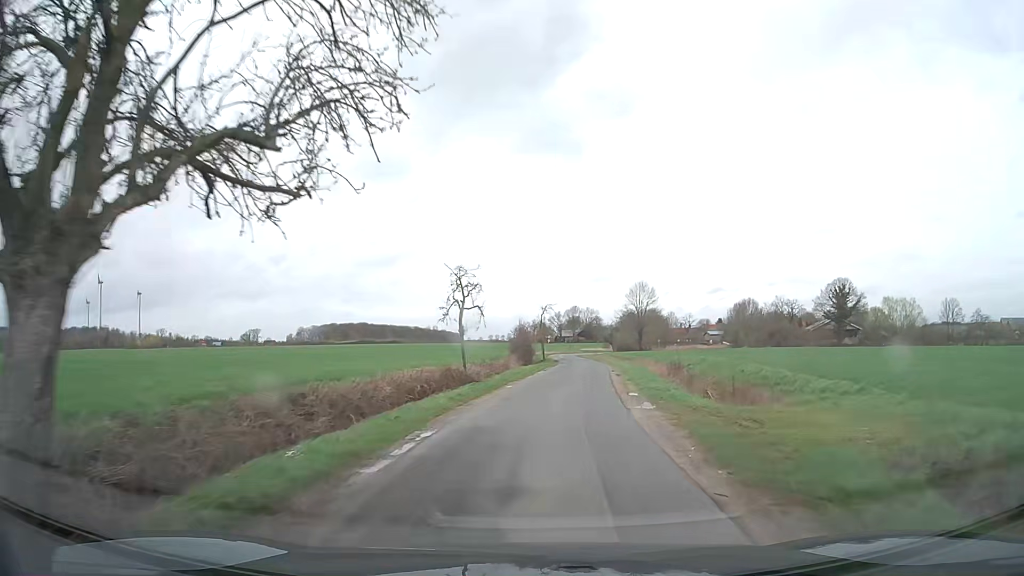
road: unclassified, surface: asphalt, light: Day
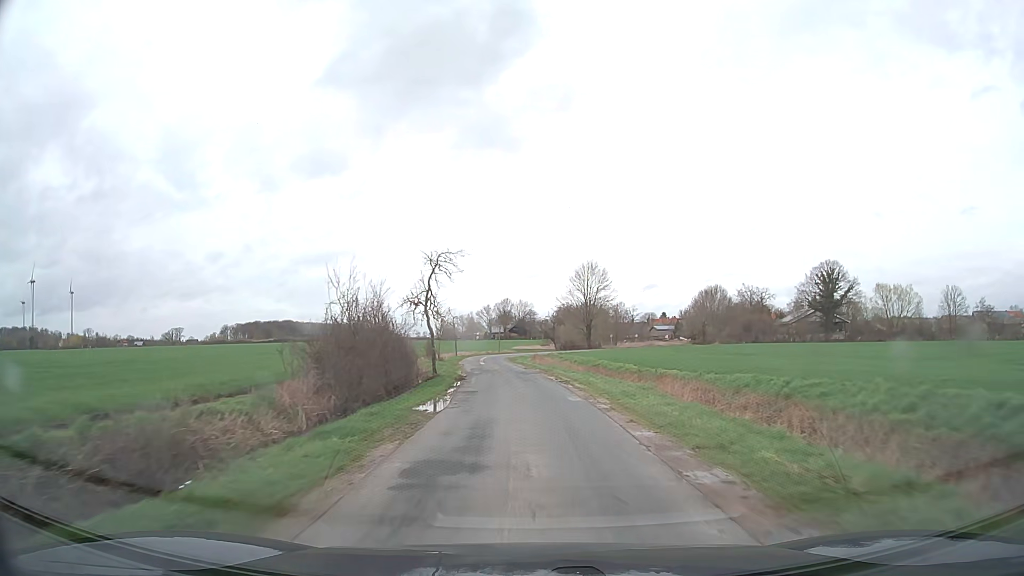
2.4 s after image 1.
(+2.6, +35.6) m; +6°
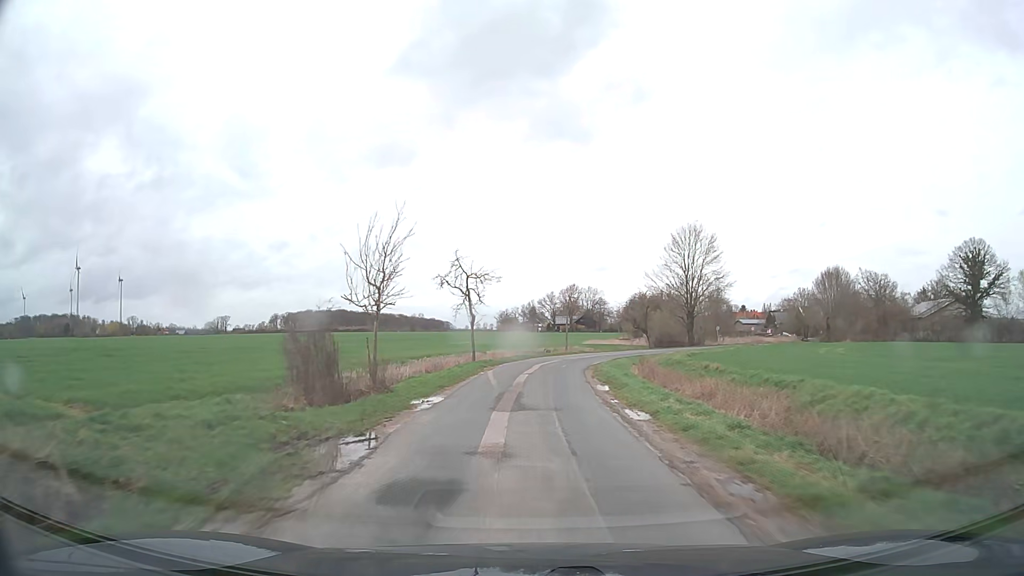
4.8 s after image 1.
(-1.8, +38.2) m; -5°
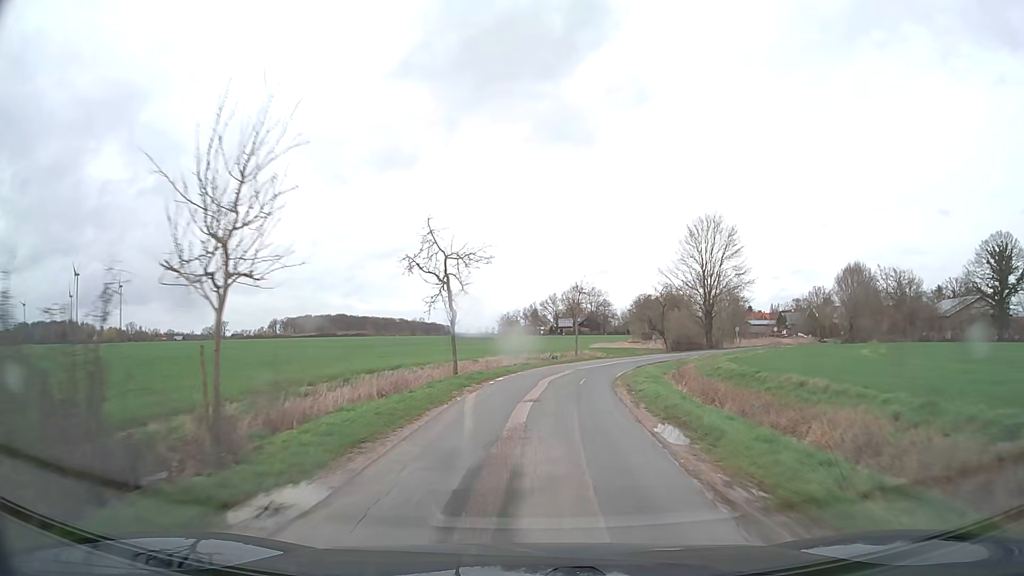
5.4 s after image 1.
(0.0, +8.9) m; -1°
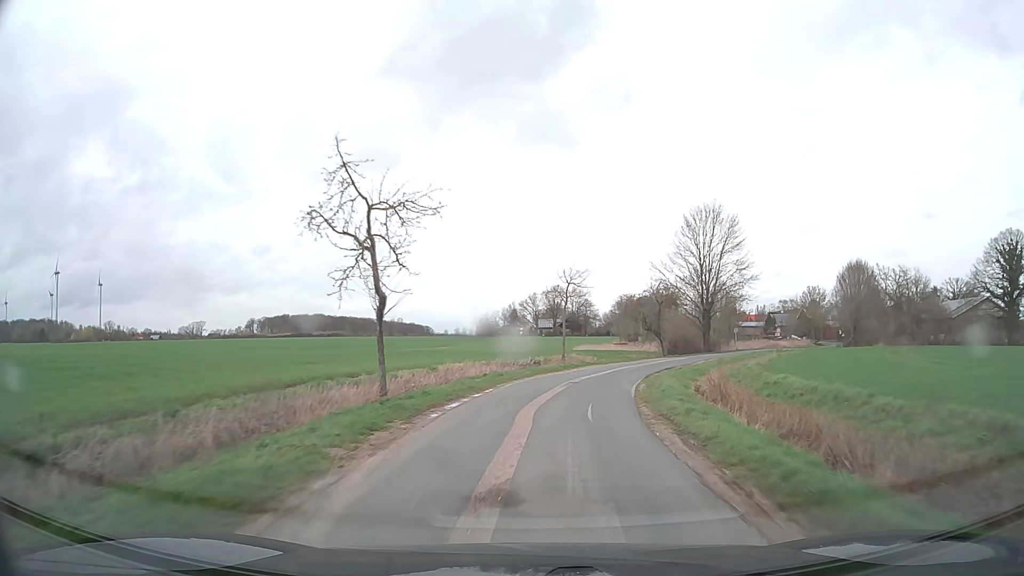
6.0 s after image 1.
(+0.1, +8.6) m; +2°
